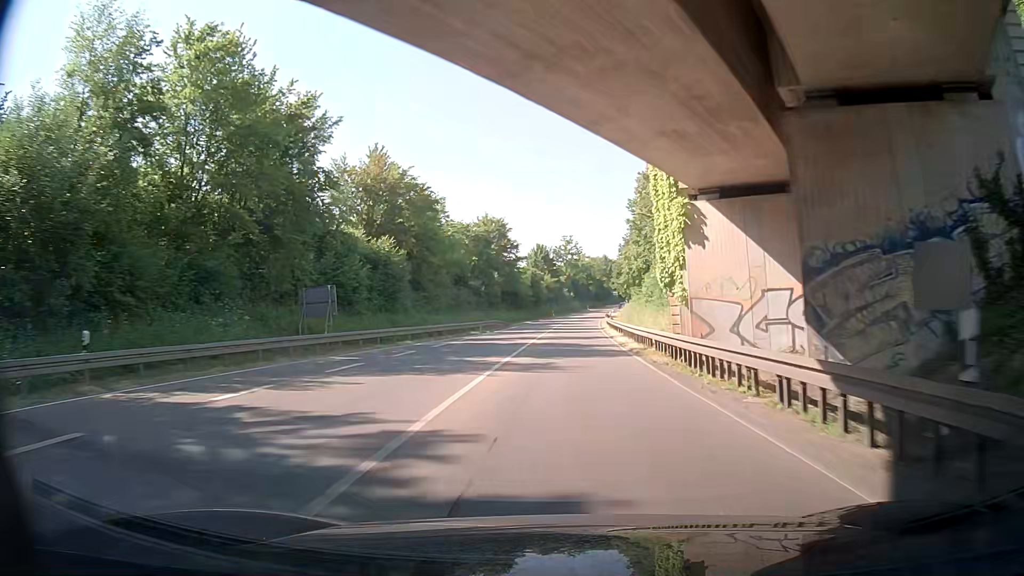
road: primary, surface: asphalt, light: Day
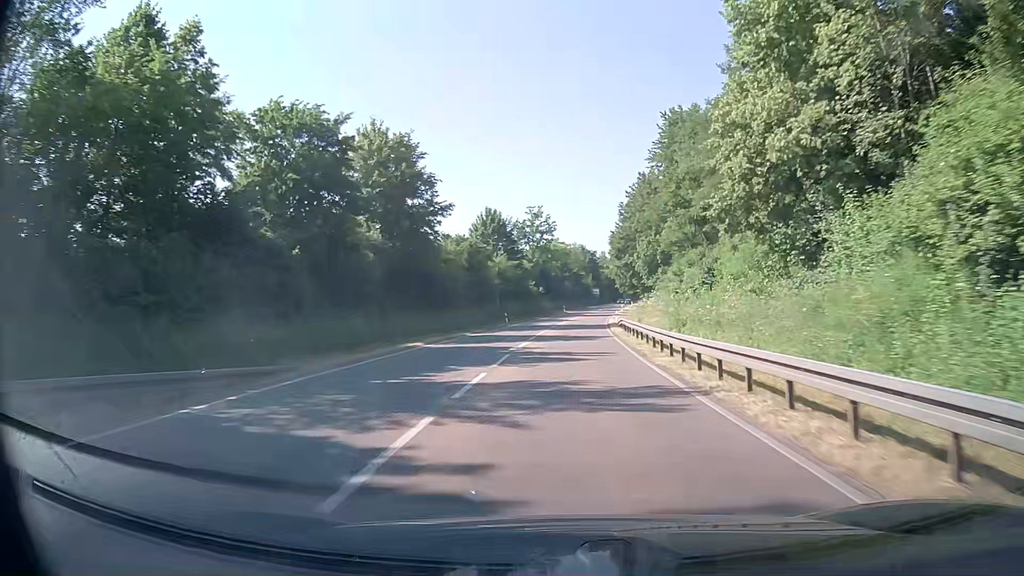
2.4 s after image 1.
(+0.2, +50.2) m; +2°
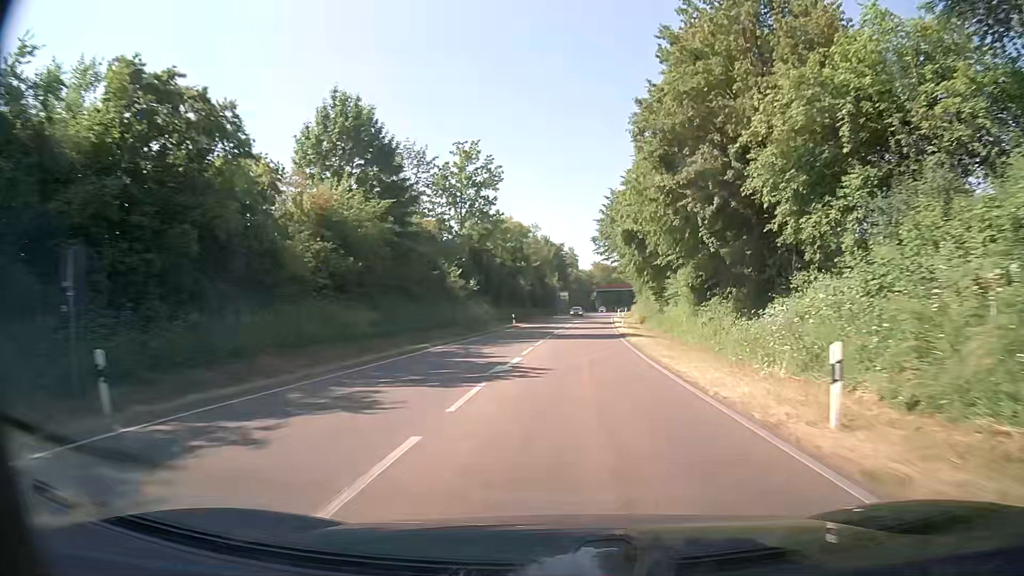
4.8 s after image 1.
(+1.5, +50.5) m; +4°
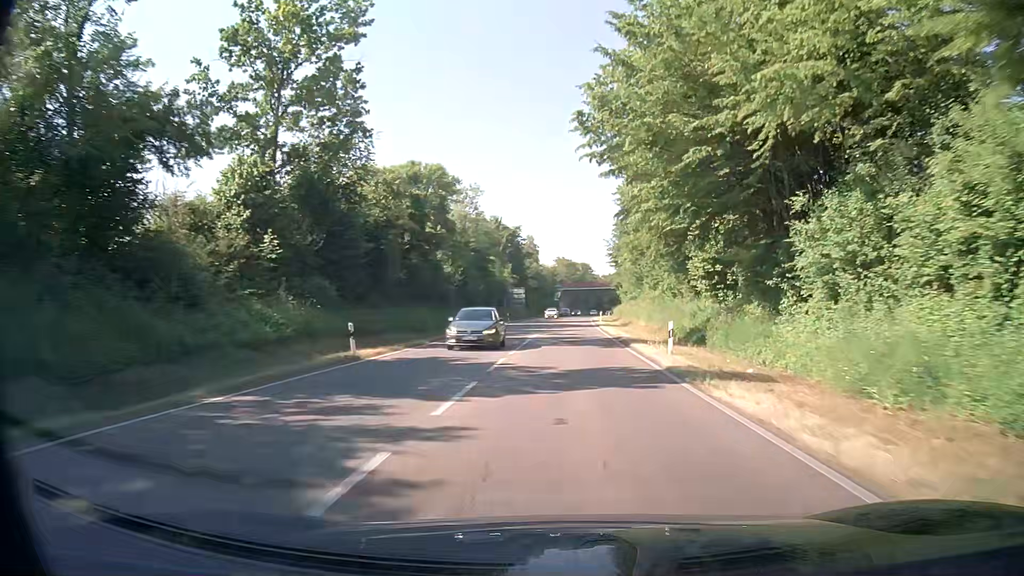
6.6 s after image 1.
(+1.1, +38.0) m; +3°
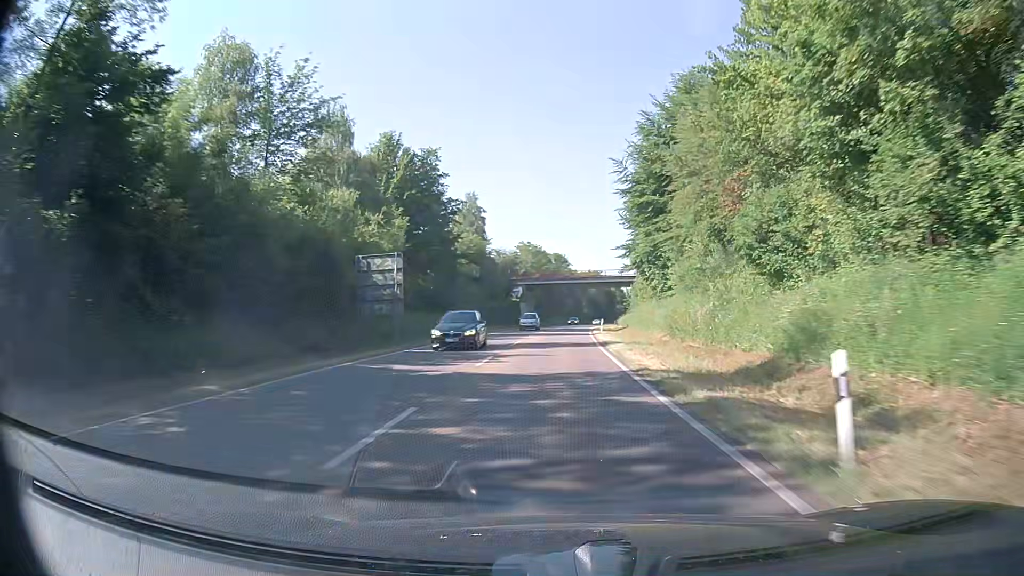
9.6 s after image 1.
(+2.1, +63.2) m; +3°
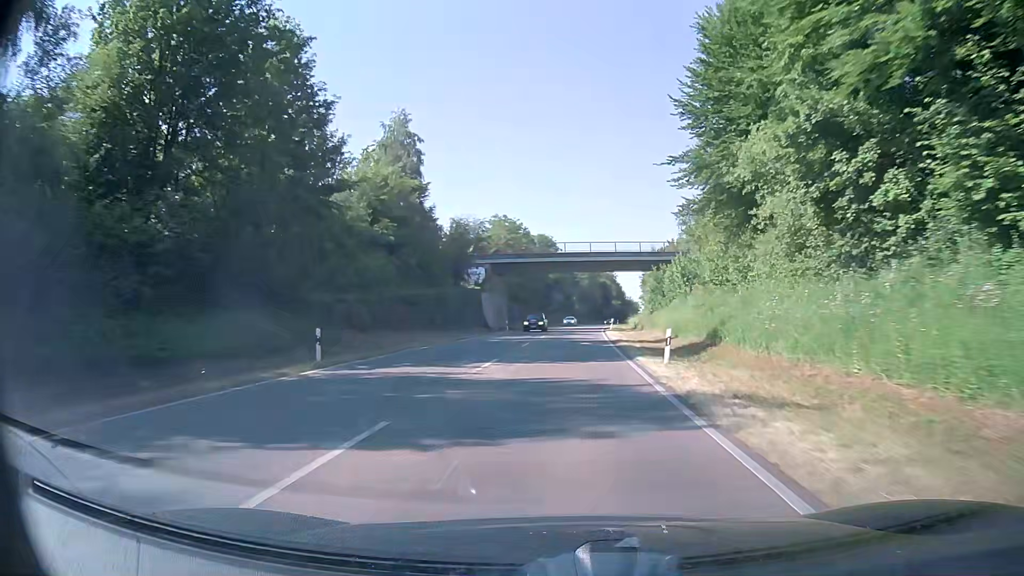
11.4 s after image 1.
(+0.4, +37.7) m; +1°
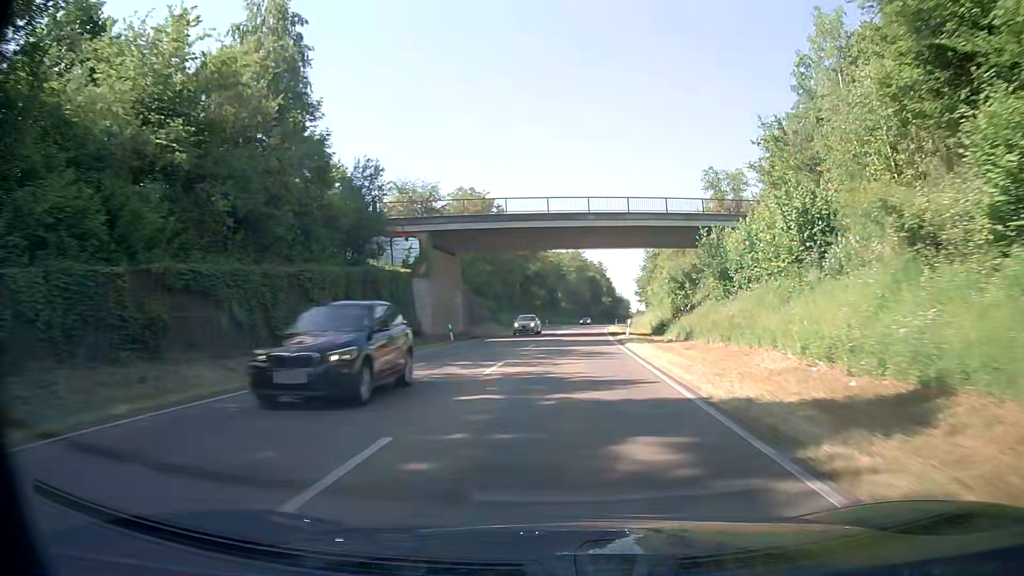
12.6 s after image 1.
(+0.4, +25.1) m; +2°
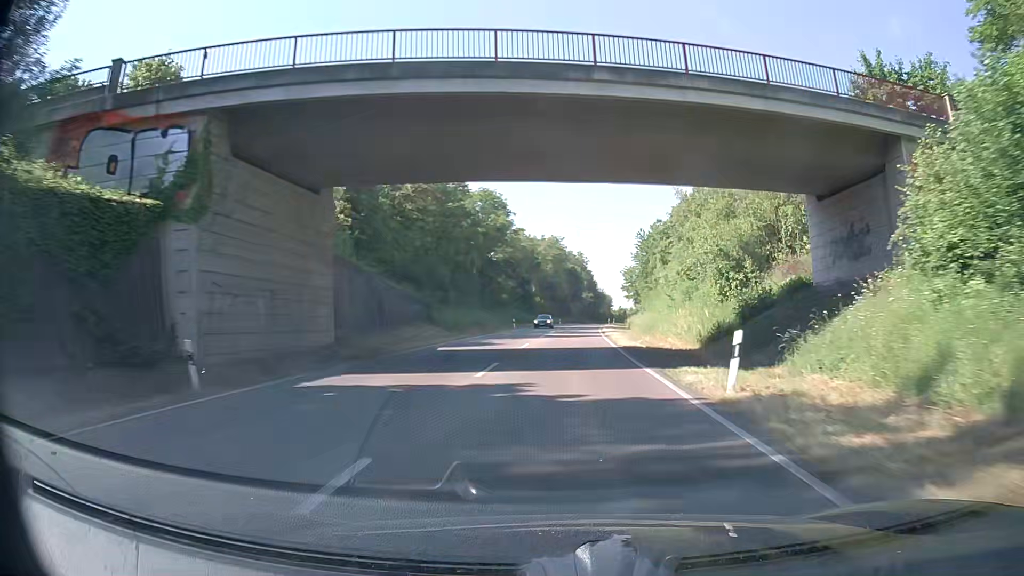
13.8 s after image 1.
(+0.4, +25.1) m; +2°
(0, +10) (0, +20) (0, +30) (+1, +40) (+1, +50) (+2, +60) (+2, +70) (+3, +80) (+4, +90) (+5, +100) m
